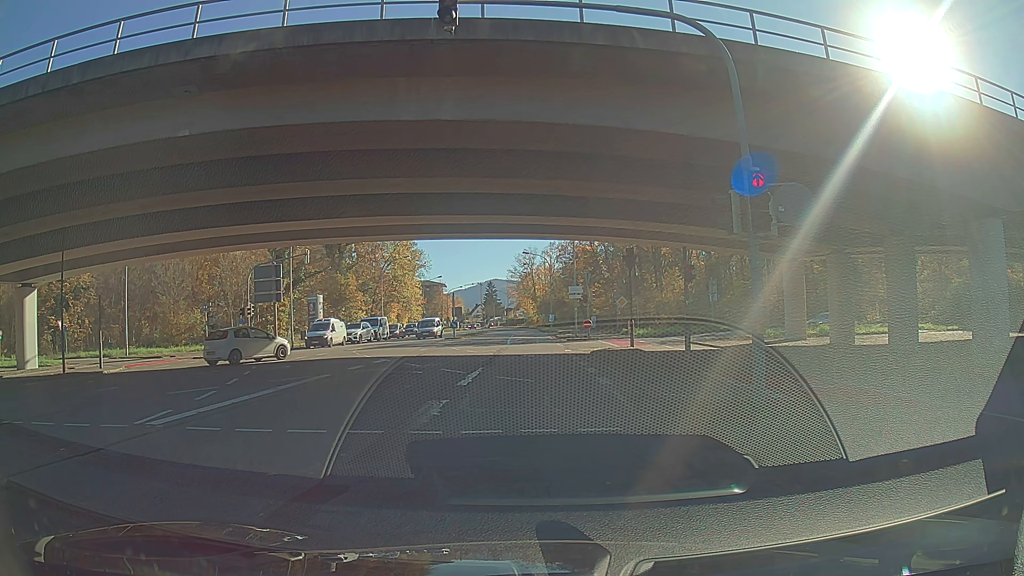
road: secondary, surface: asphalt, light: Day
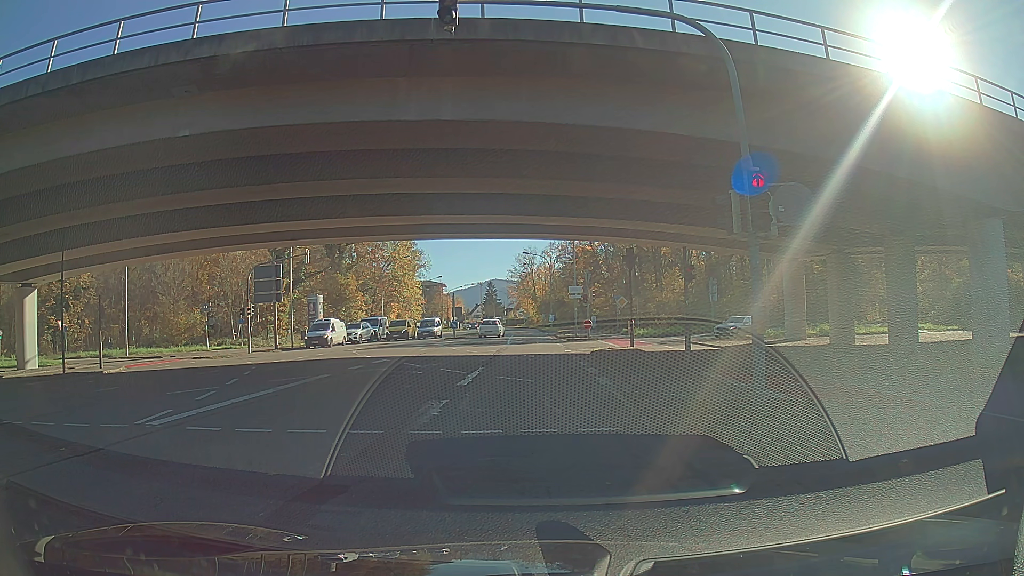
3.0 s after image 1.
(0.0, 0.0) m; 0°
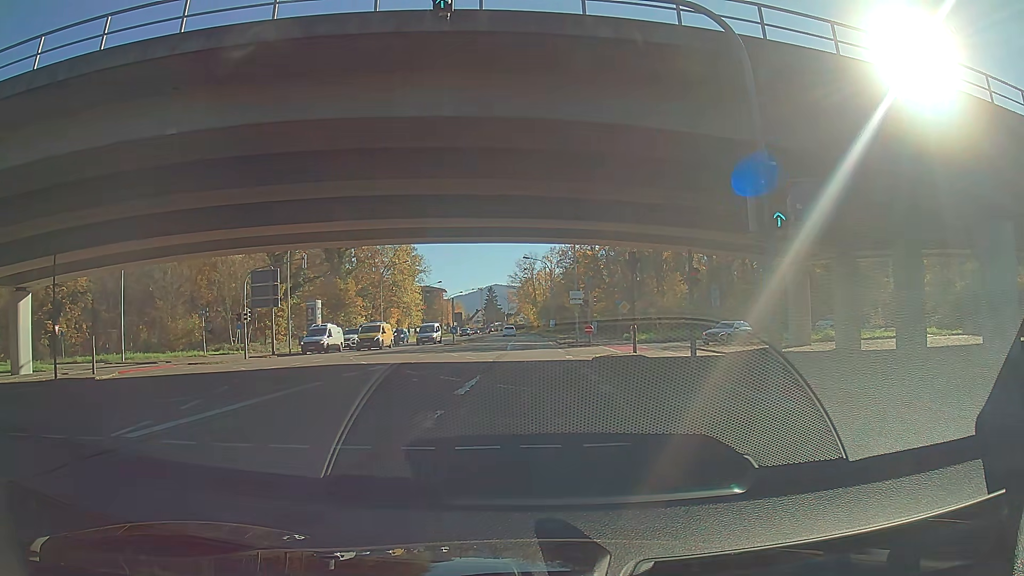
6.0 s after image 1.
(0.0, +0.7) m; 0°
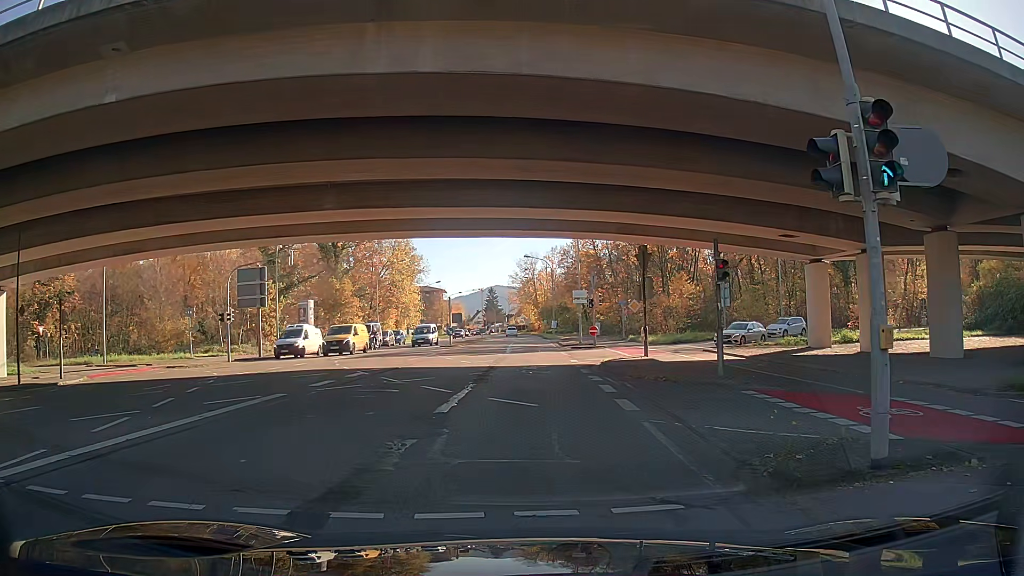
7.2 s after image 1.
(0.0, +2.8) m; 0°
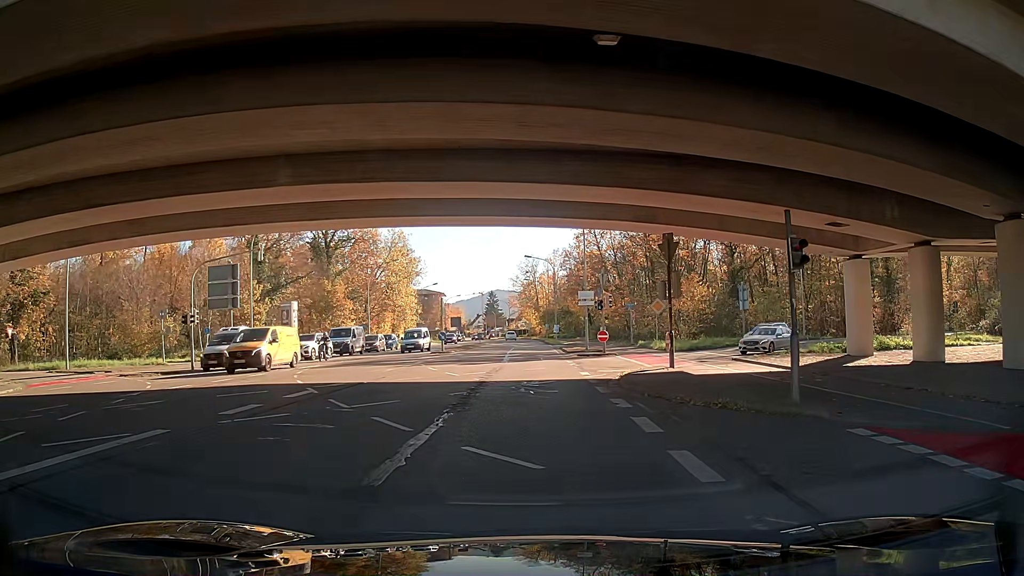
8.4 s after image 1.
(0.0, +5.0) m; 0°
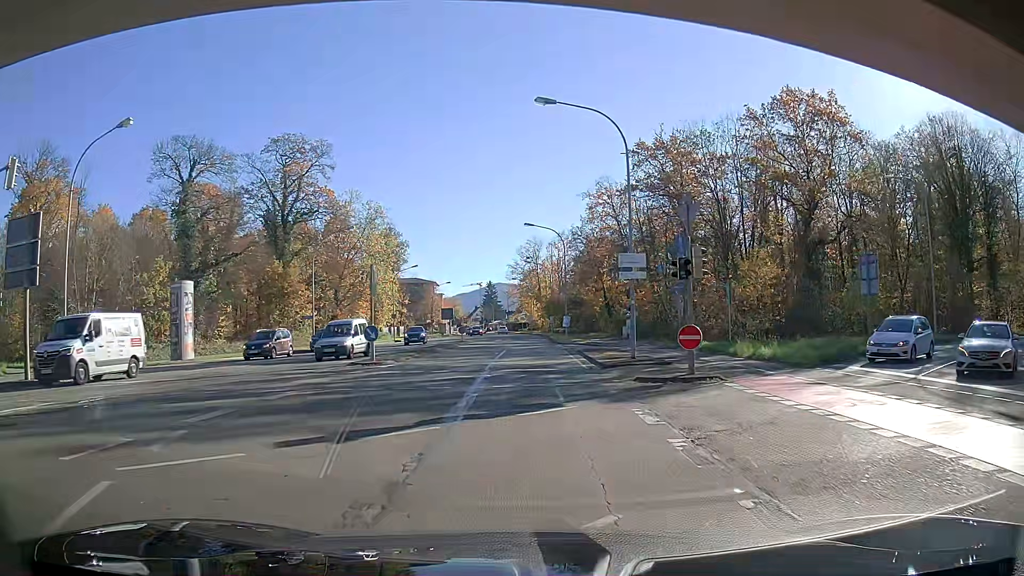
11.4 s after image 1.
(+0.2, +19.8) m; 0°
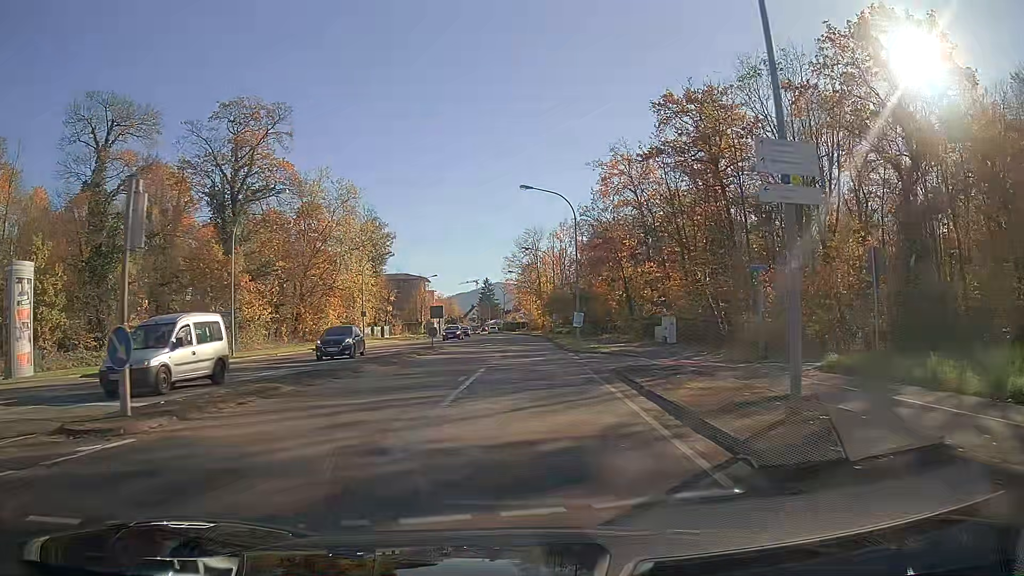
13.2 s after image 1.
(0.0, +15.4) m; +1°
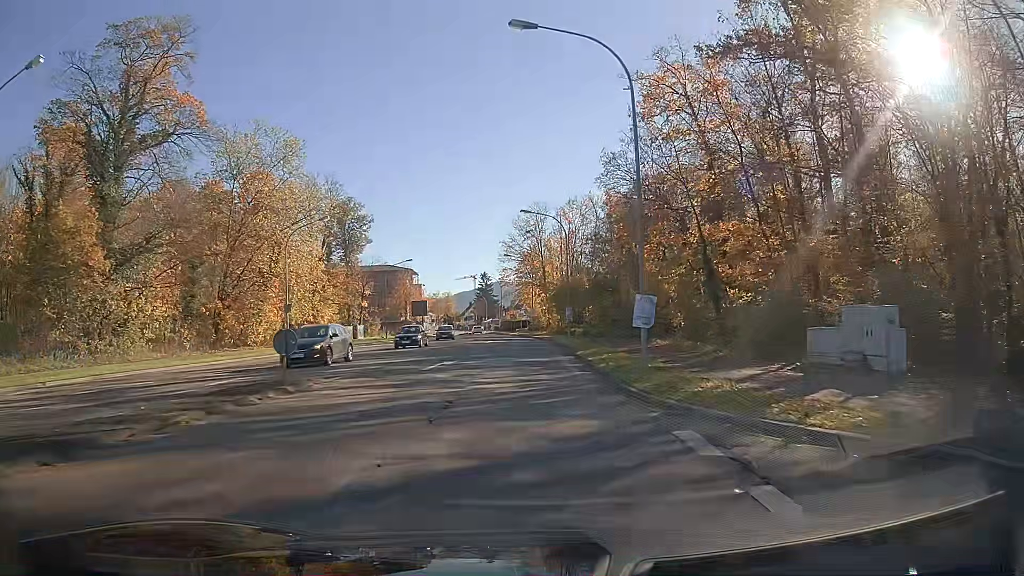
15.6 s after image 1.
(-0.2, +23.3) m; -1°
(0, +10) (0, +20) (0, +30) (0, +40) (-1, +50) (-1, +60) (-2, +70) (-3, +80) (-5, +90) (-6, +100) m
